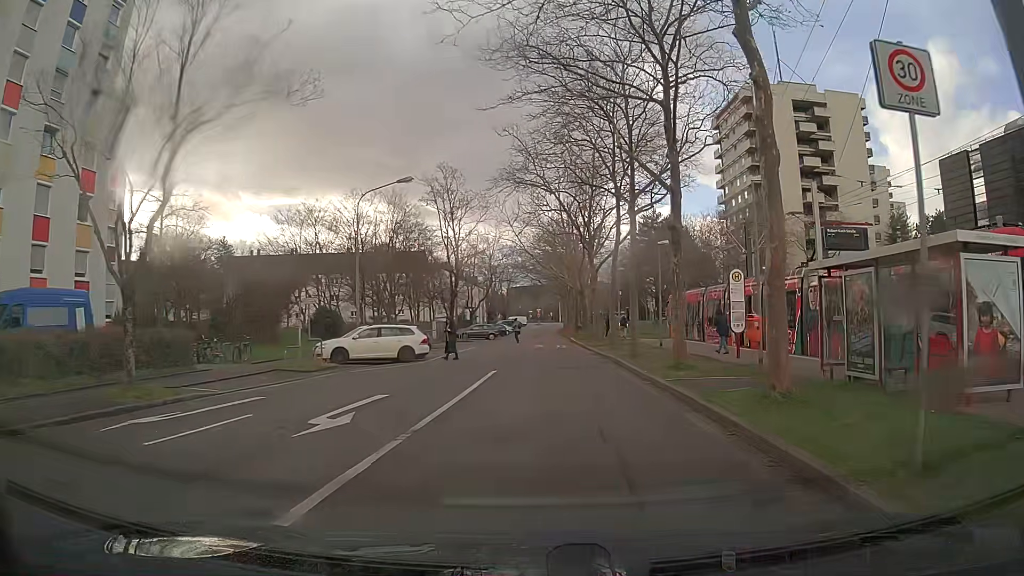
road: tertiary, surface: asphalt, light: Day
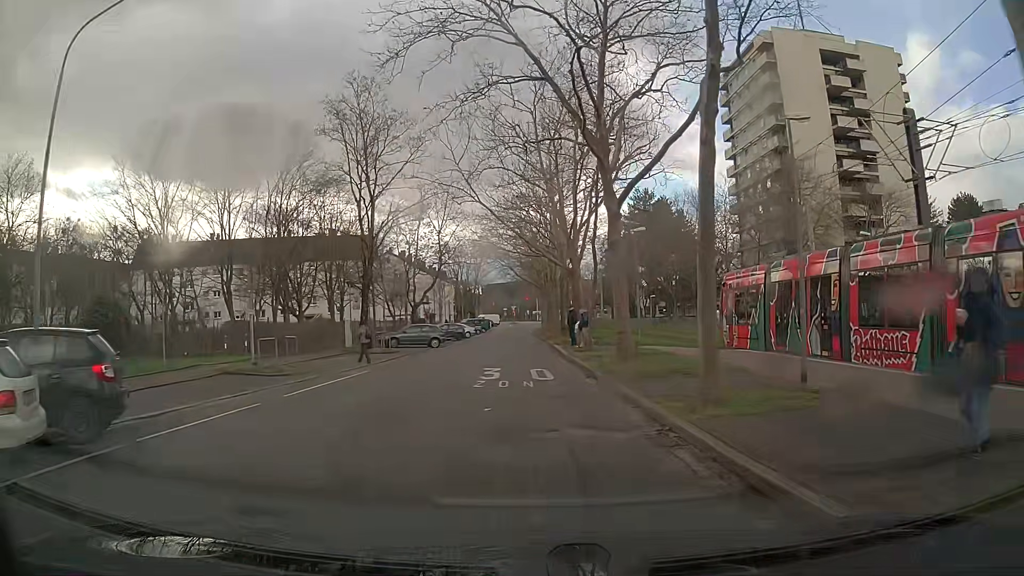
(+0.5, +21.1) m; +1°
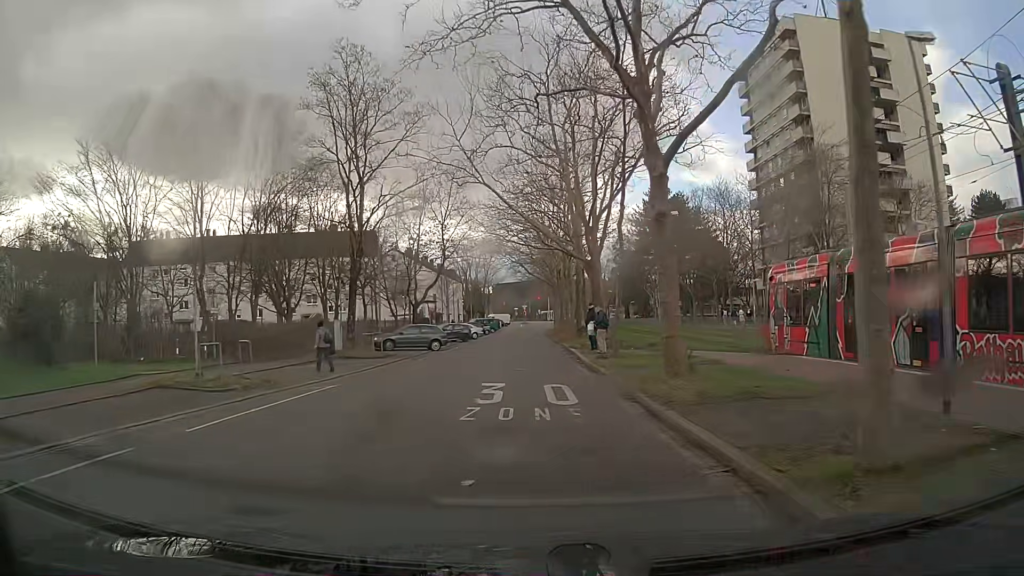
(0.0, +4.5) m; -1°
